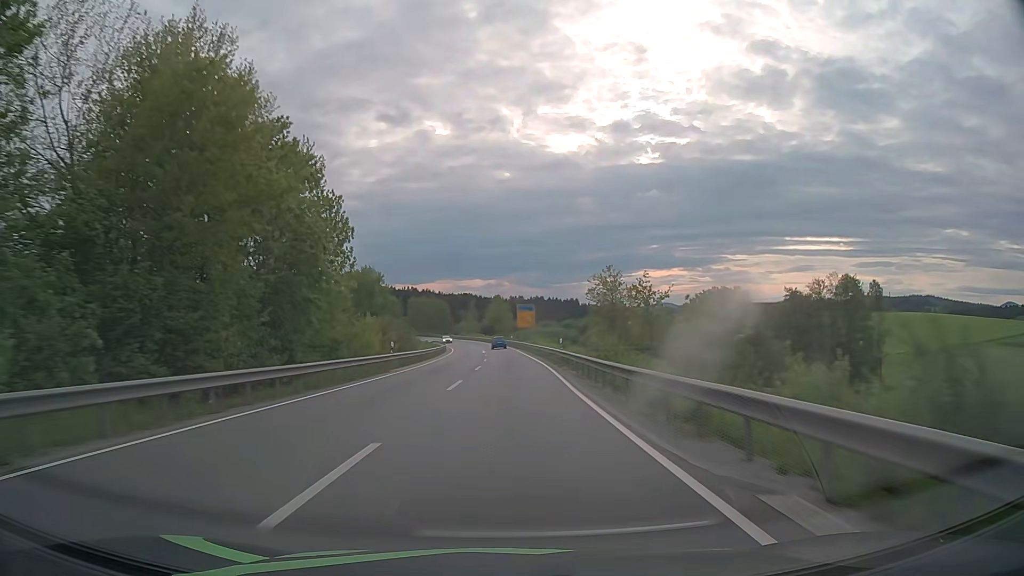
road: secondary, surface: asphalt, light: Day
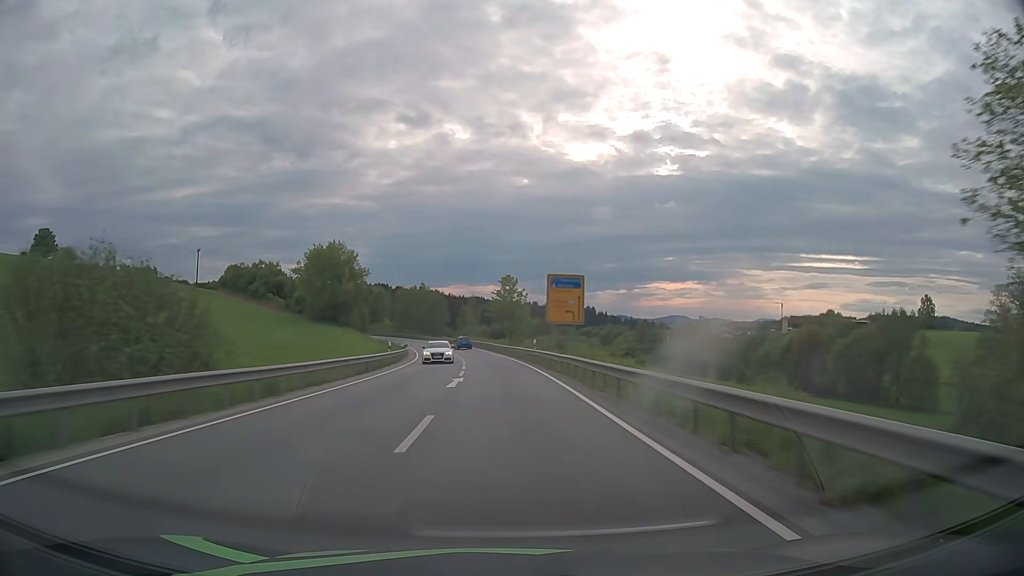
(-0.1, +47.4) m; -1°
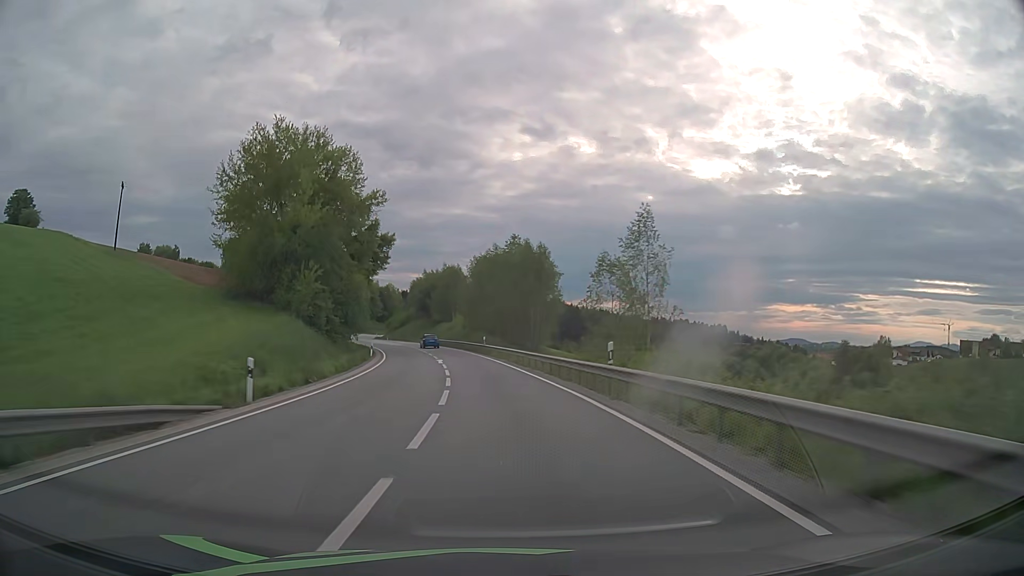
(-5.6, +78.6) m; -10°
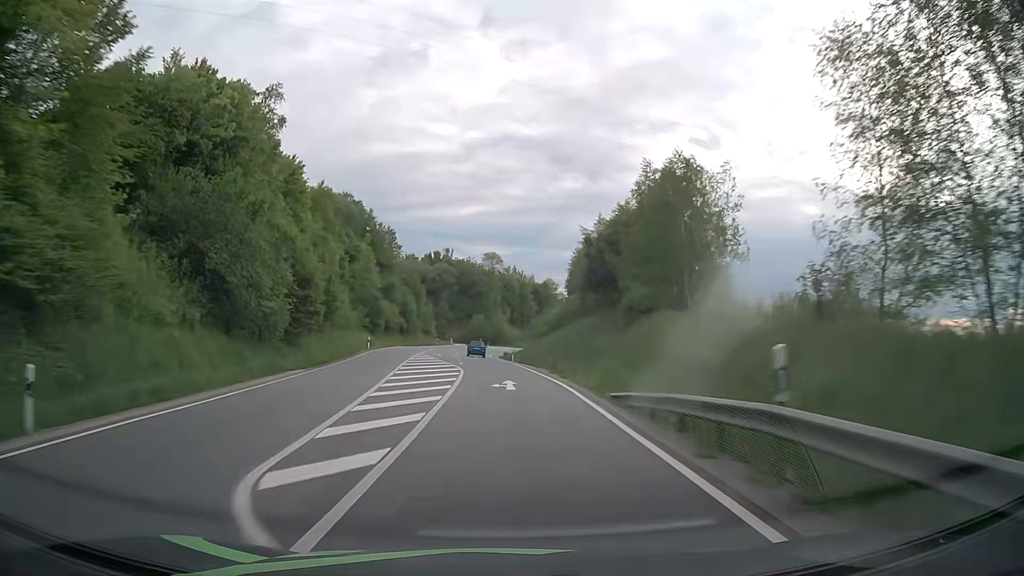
(-9.9, +77.6) m; -14°
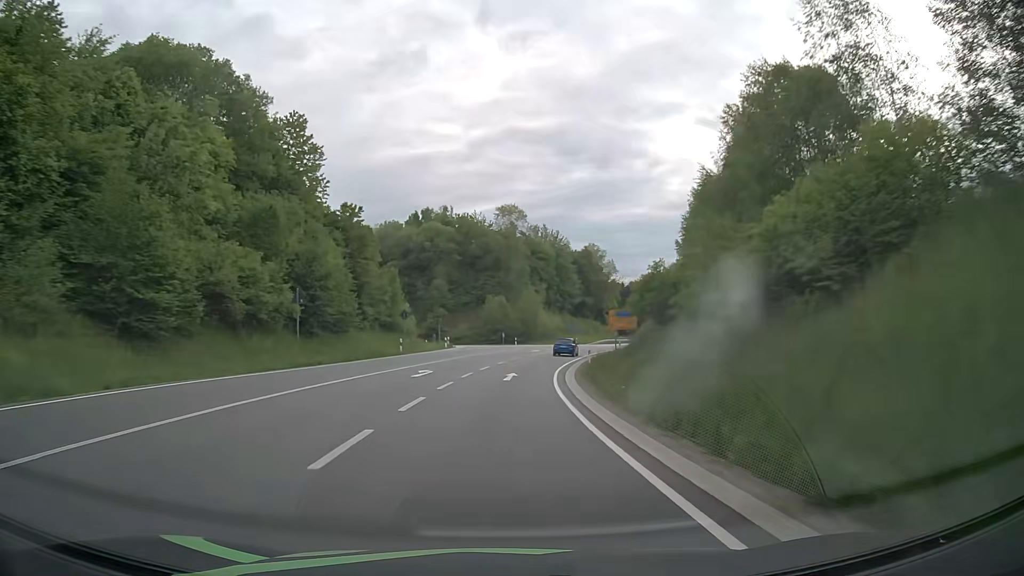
(-2.7, +62.4) m; -2°
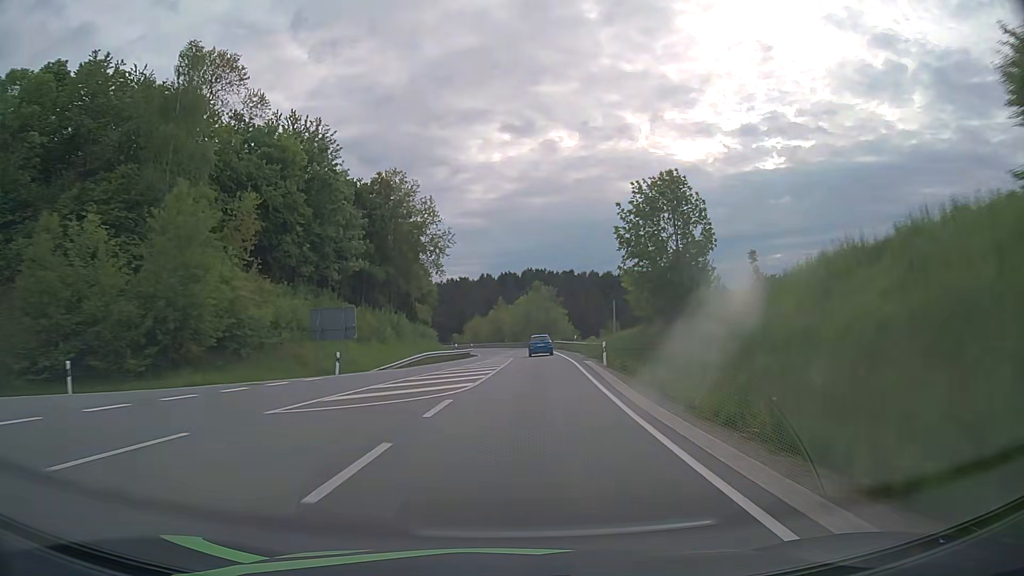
(+9.0, +71.0) m; +17°
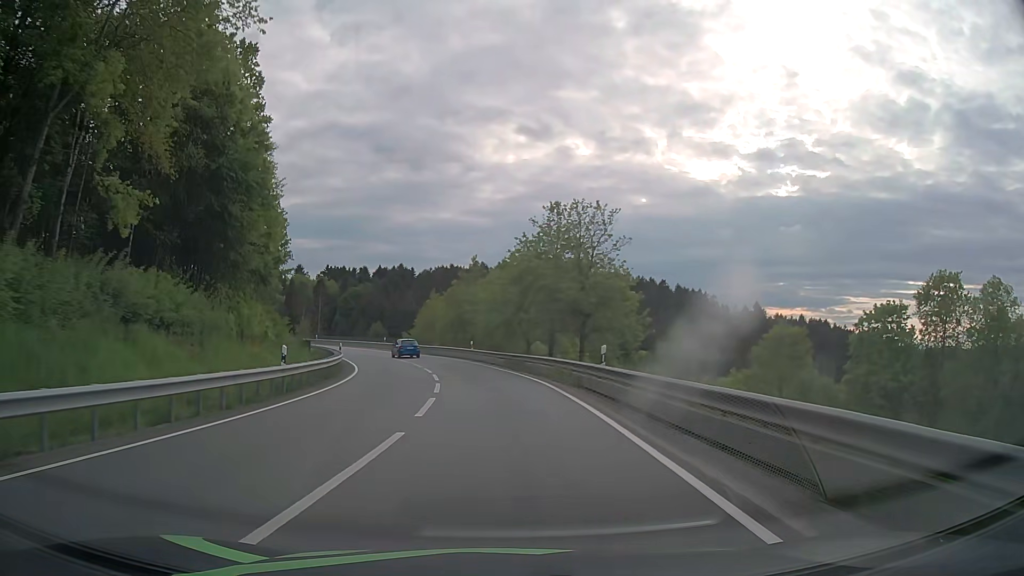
(+2.3, +59.2) m; +1°
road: primary_link
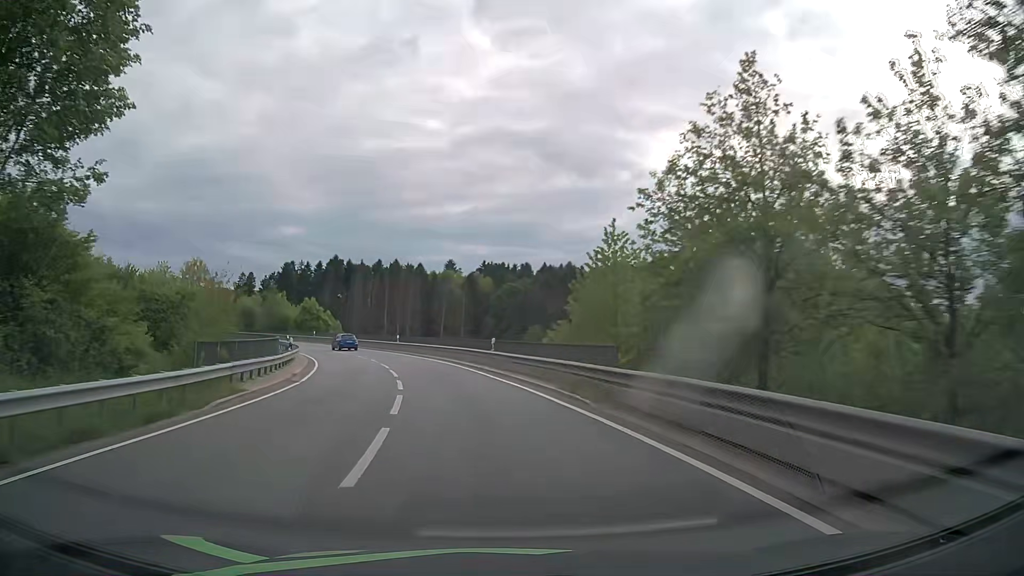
(-4.6, +42.9) m; -14°
(0, +10) (-2, +20) (-4, +30) (-6, +39) (-10, +49) (-14, +58) (-19, +67) (-24, +75) (-30, +83) (-37, +90) m
